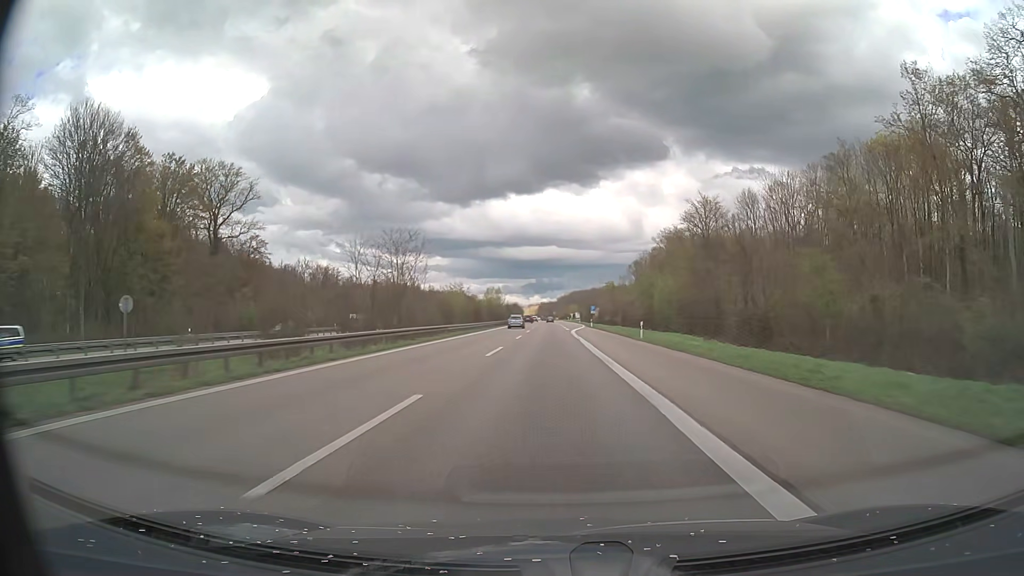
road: motorway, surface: asphalt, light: Day
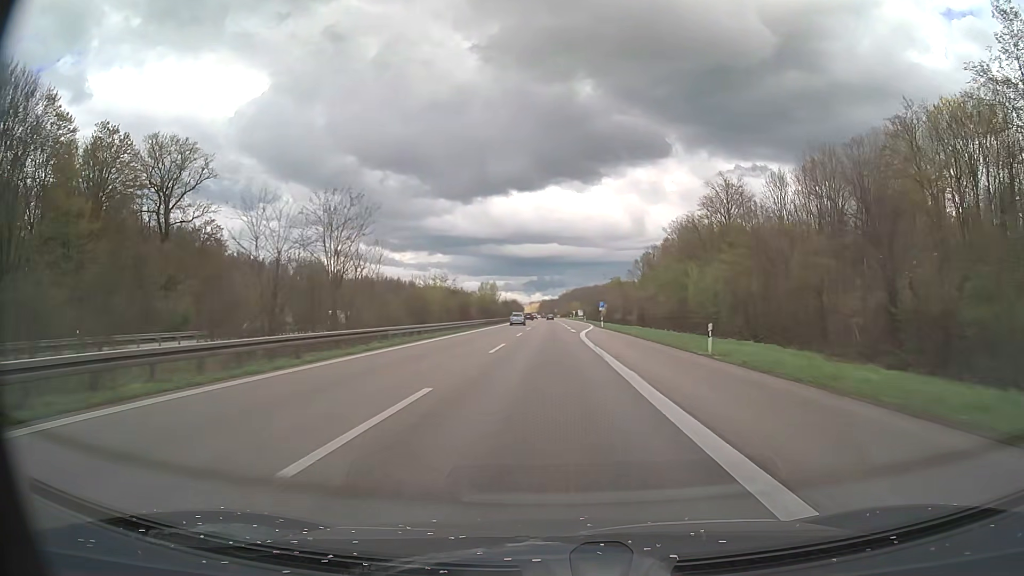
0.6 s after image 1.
(0.0, +17.4) m; 0°
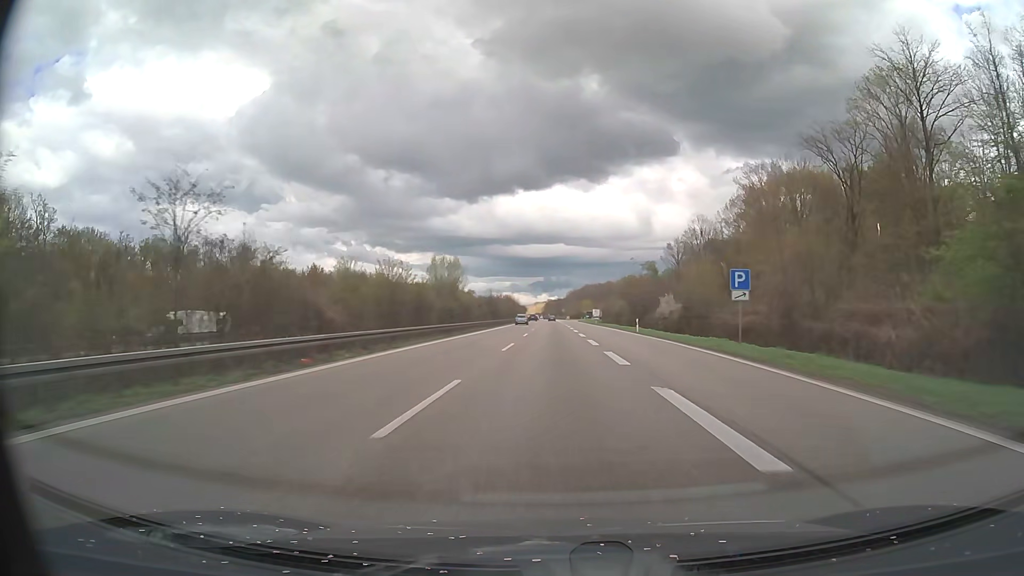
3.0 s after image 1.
(-0.6, +69.7) m; -1°
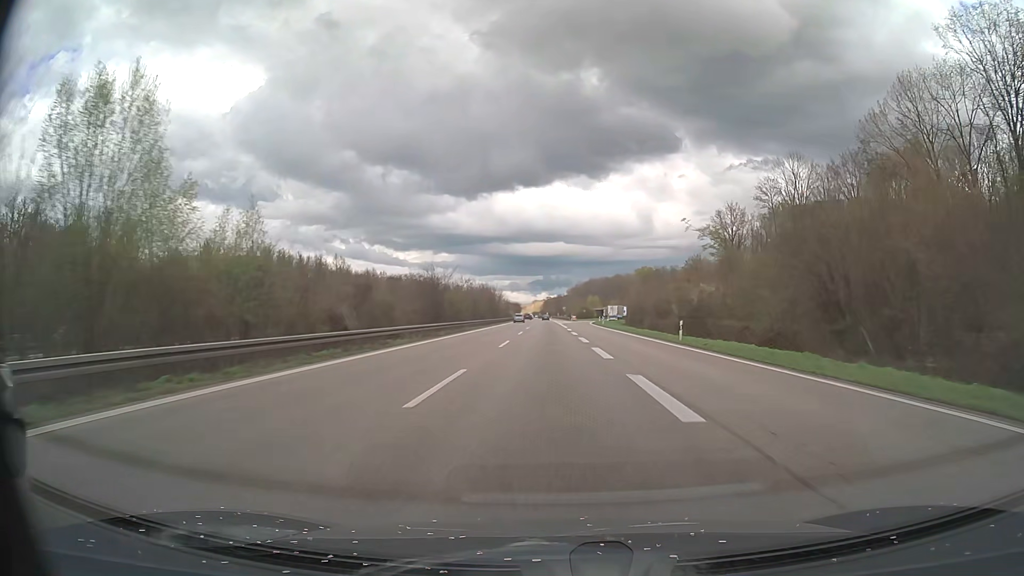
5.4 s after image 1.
(+0.1, +69.7) m; 0°
(0, +10) (0, +20) (0, +30) (0, +40) (0, +50) (0, +60) (0, +70) (0, +80) (-1, +90) (-1, +100) m
